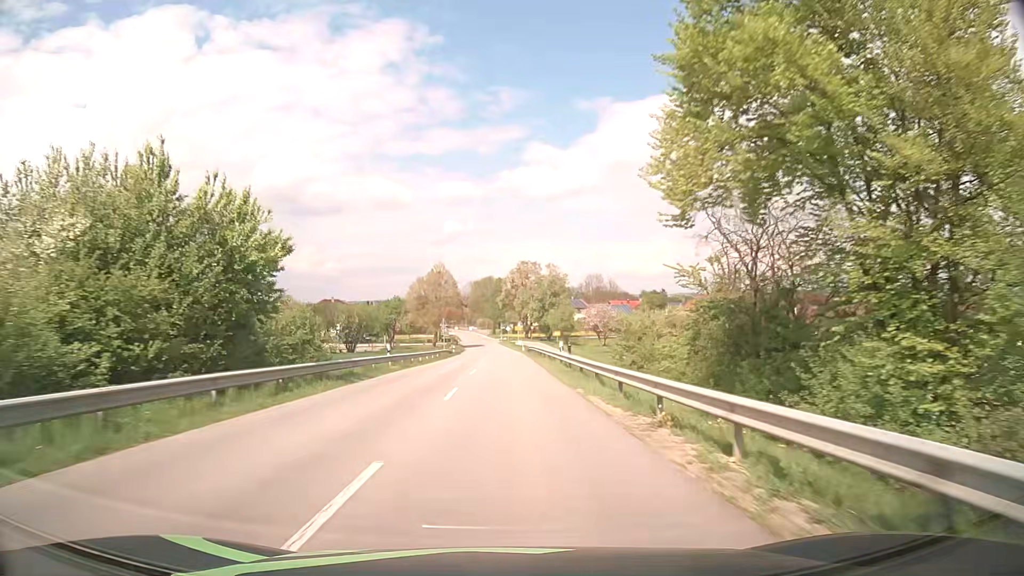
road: secondary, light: Day
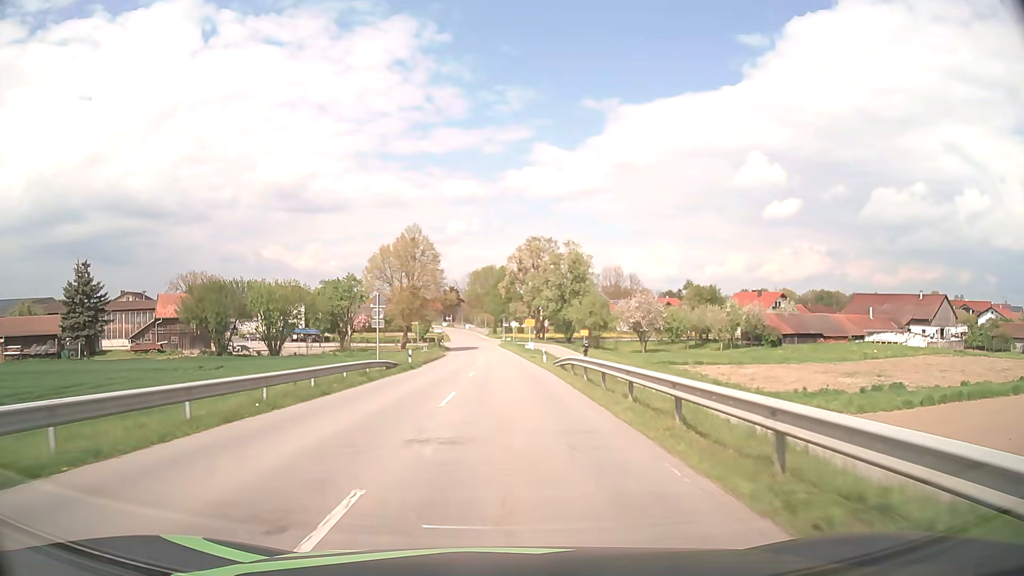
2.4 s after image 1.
(-0.2, +37.1) m; -1°
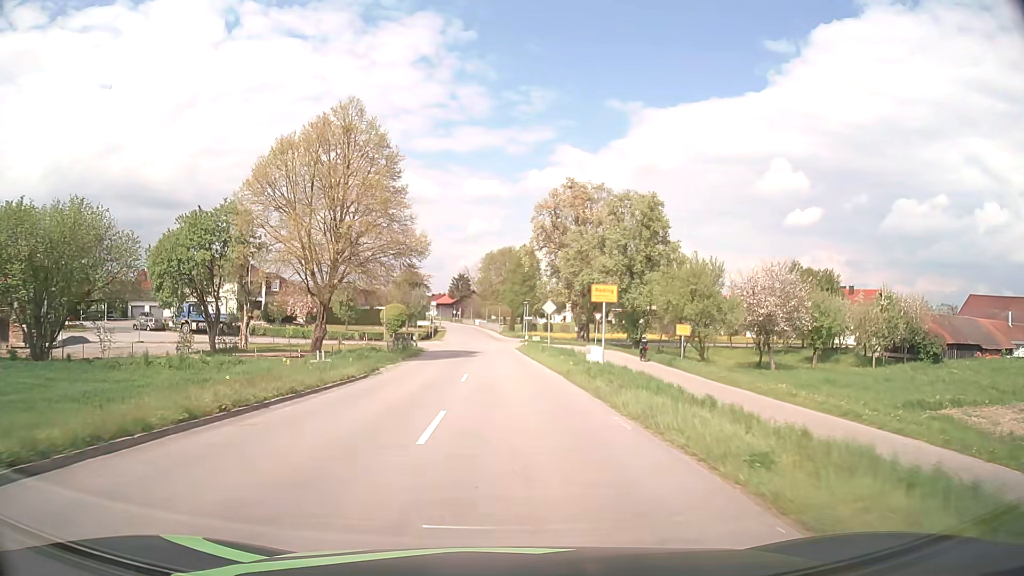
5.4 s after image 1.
(-0.3, +40.9) m; -1°
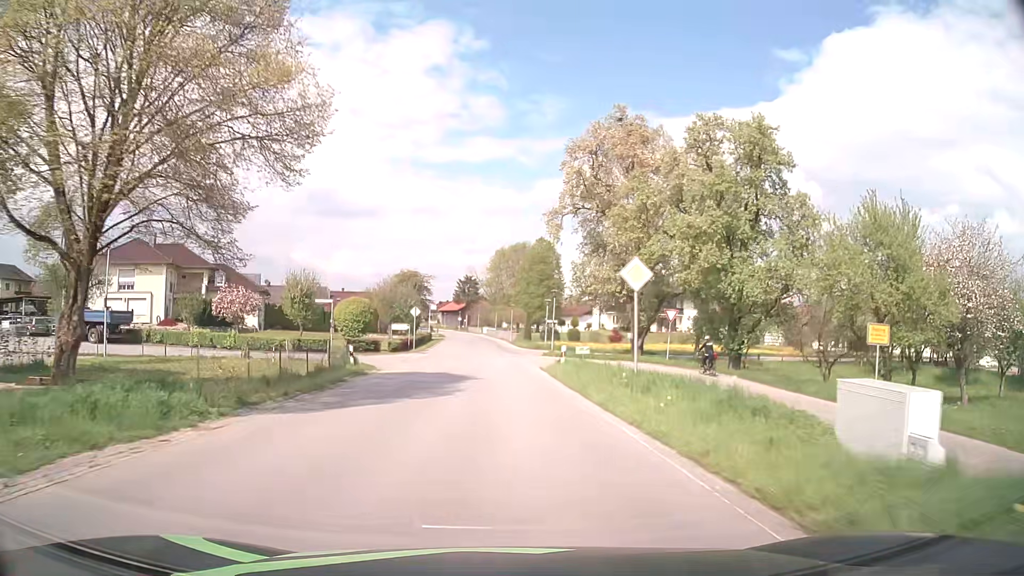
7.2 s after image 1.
(-0.2, +23.3) m; -1°
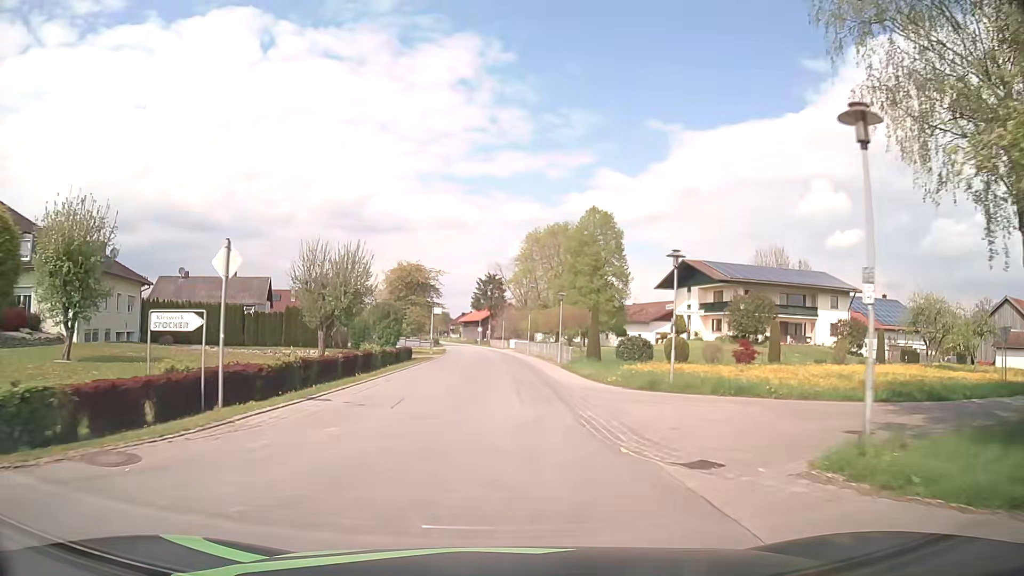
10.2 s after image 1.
(-0.7, +38.2) m; -2°
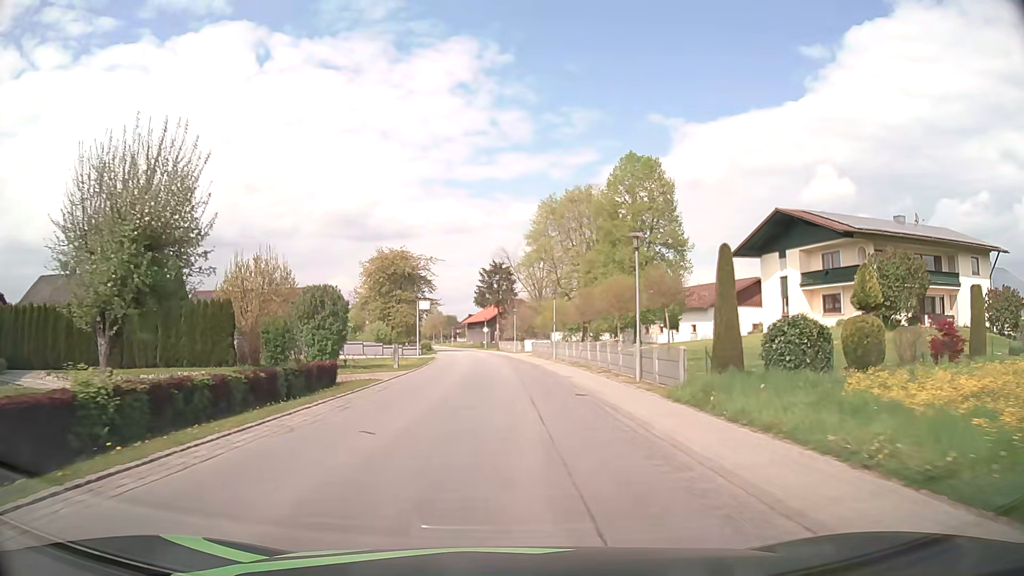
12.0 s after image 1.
(-0.2, +22.8) m; -1°
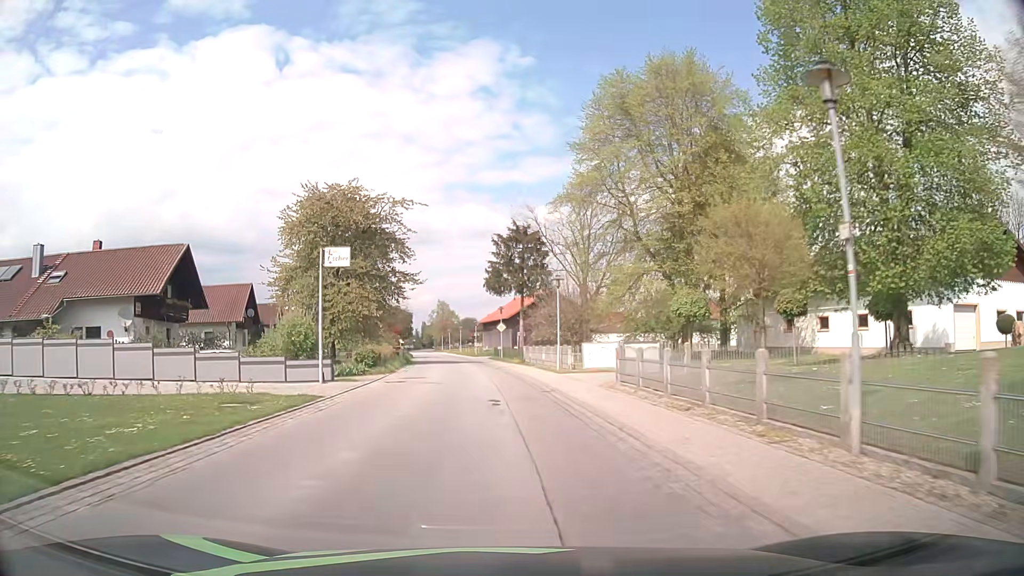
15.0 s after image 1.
(-0.3, +37.9) m; -2°
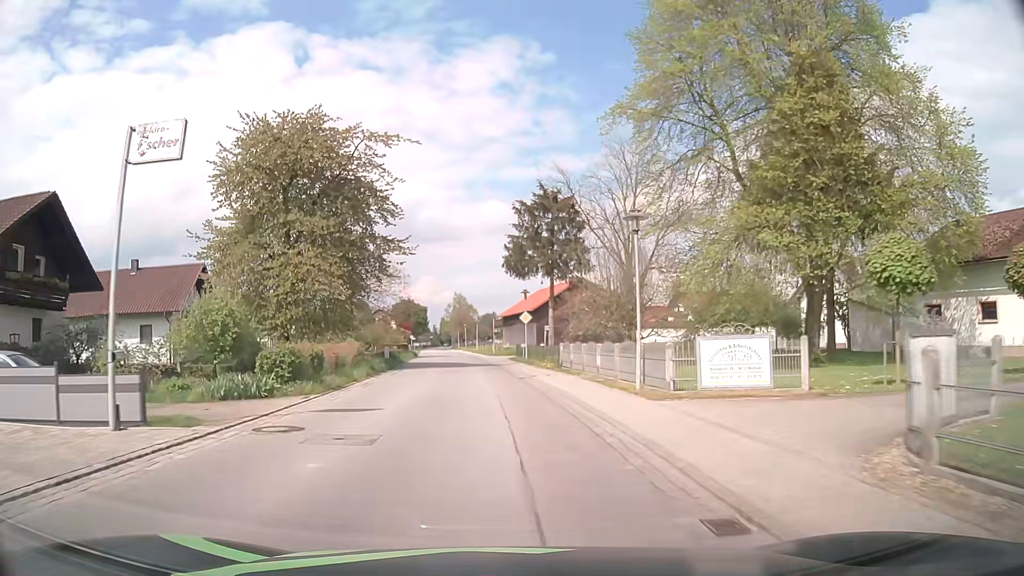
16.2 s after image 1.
(-0.2, +15.2) m; -2°
(0, +10) (-1, +20) (-1, +30) (-2, +40) (-3, +50) (-4, +60) (-5, +70) (-6, +80) (-7, +90) (-8, +100) m
